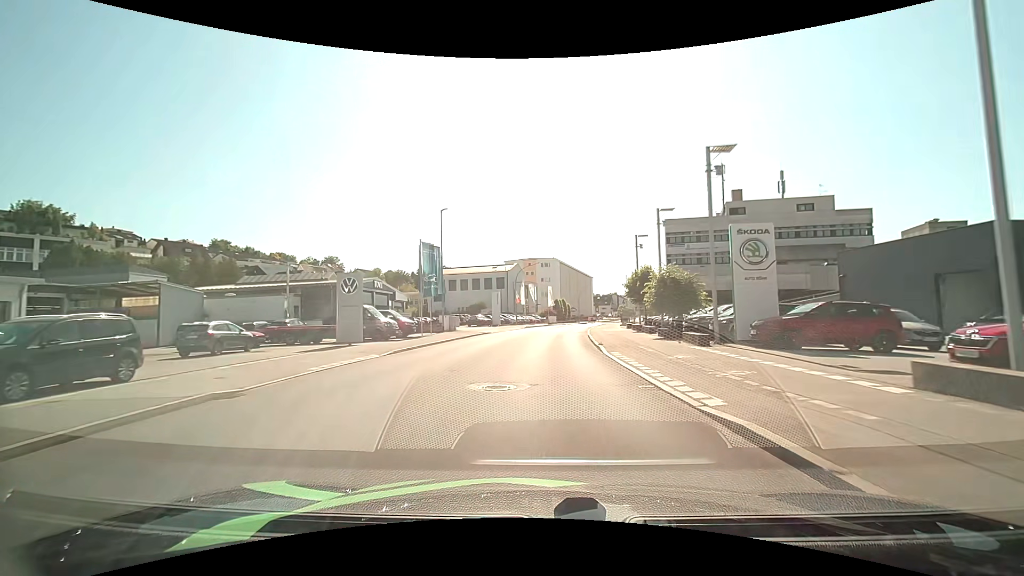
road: tertiary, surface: asphalt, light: Day
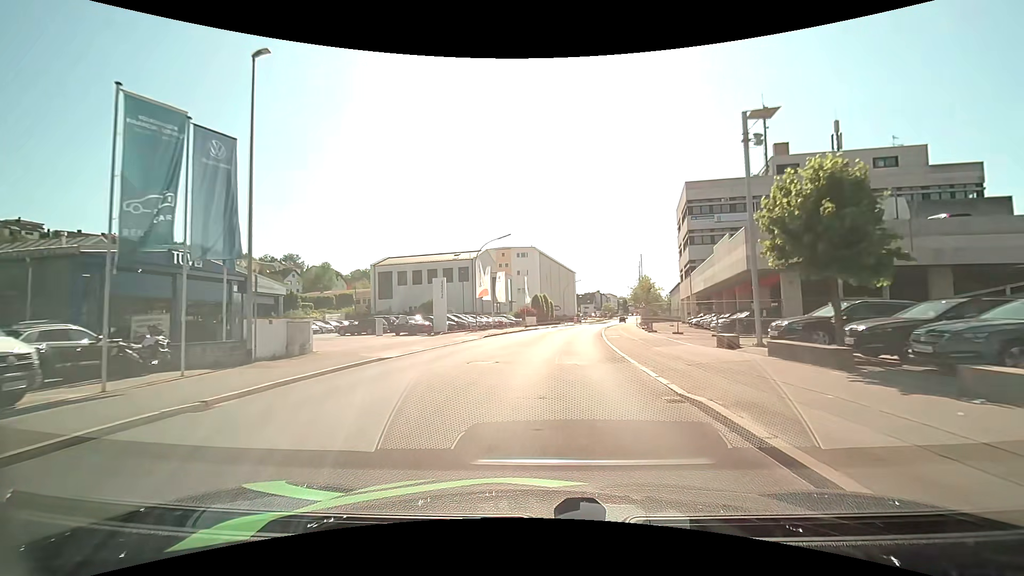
(+0.7, +25.6) m; +3°
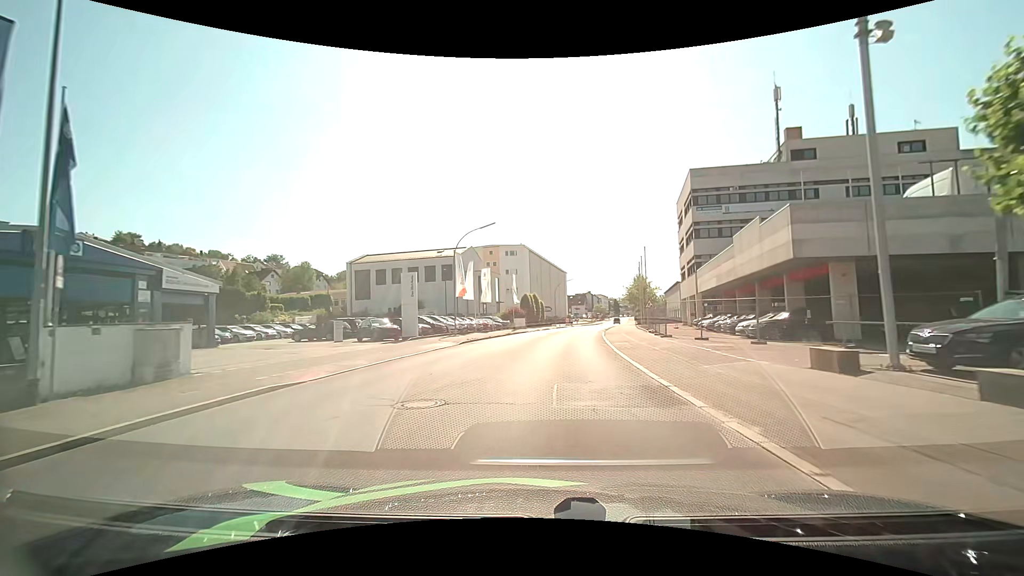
(+0.1, +6.6) m; +1°
(0, +10) (+1, +20) (+2, +30) (+3, +40) (+4, +50) (+6, +60) (+8, +69) (+10, +79) (+12, +89) (+14, +99) m
